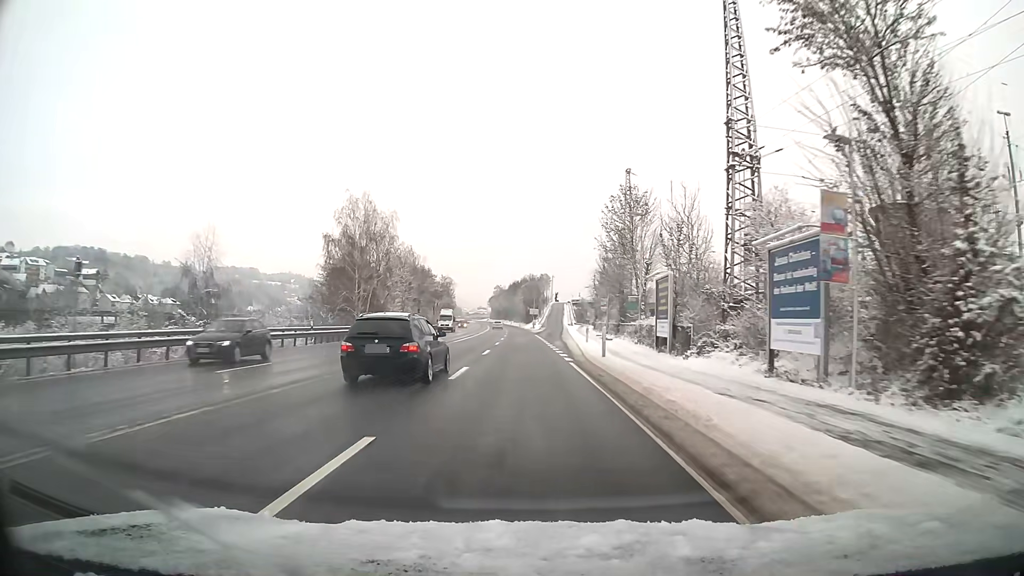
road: primary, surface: asphalt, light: Day
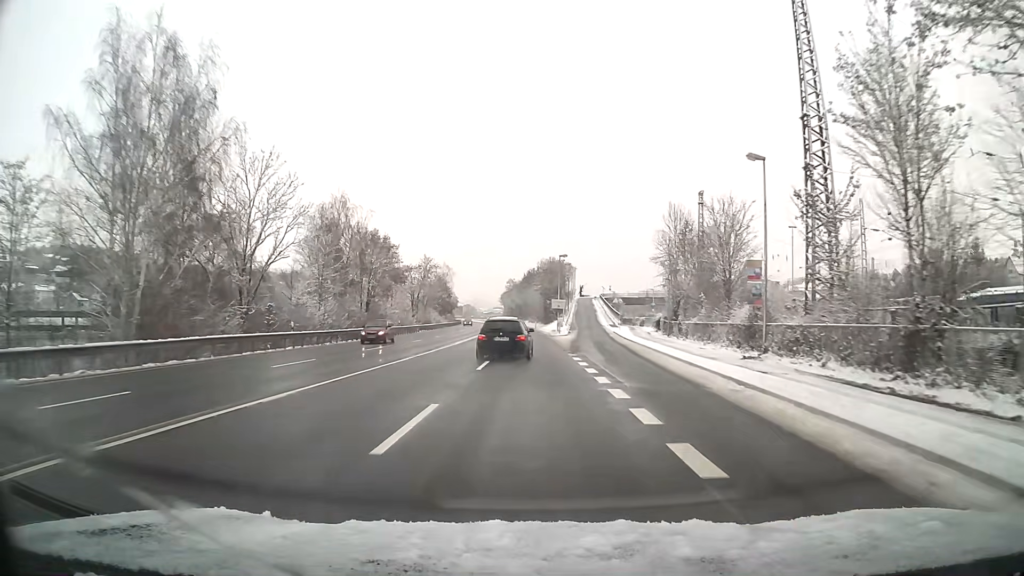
(-0.7, +45.3) m; -1°
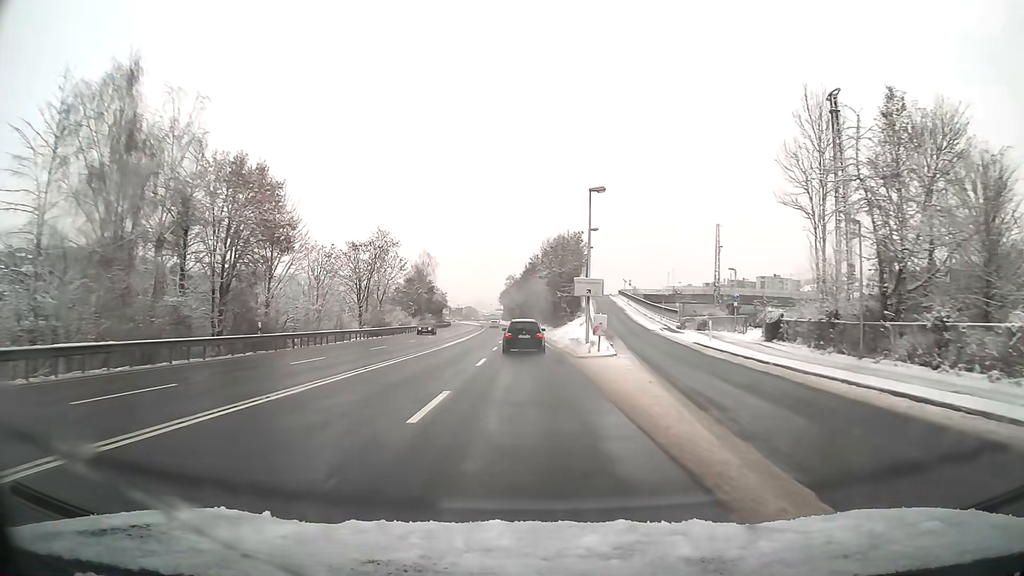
(-0.1, +34.0) m; -1°
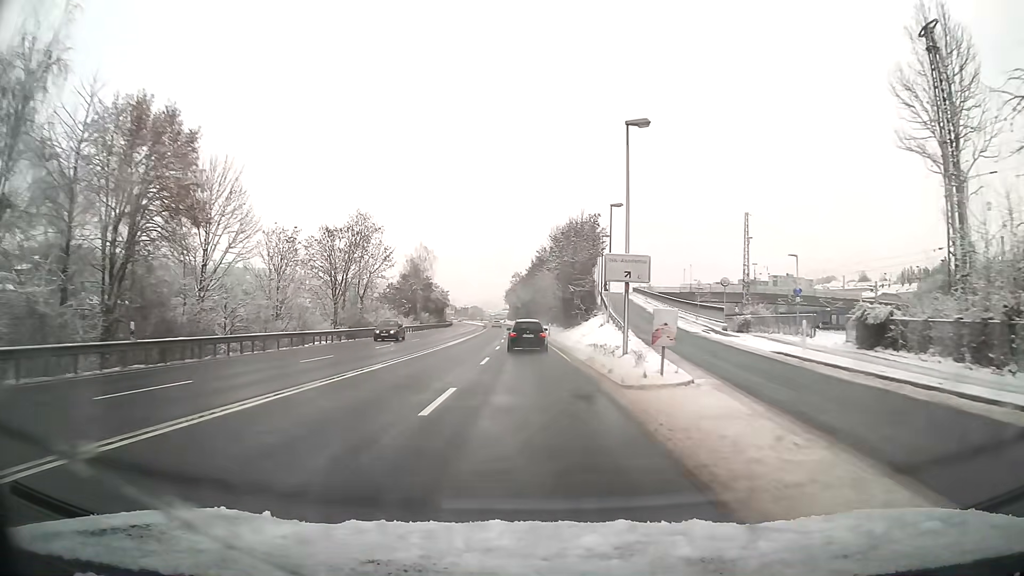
(-0.1, +11.4) m; -1°
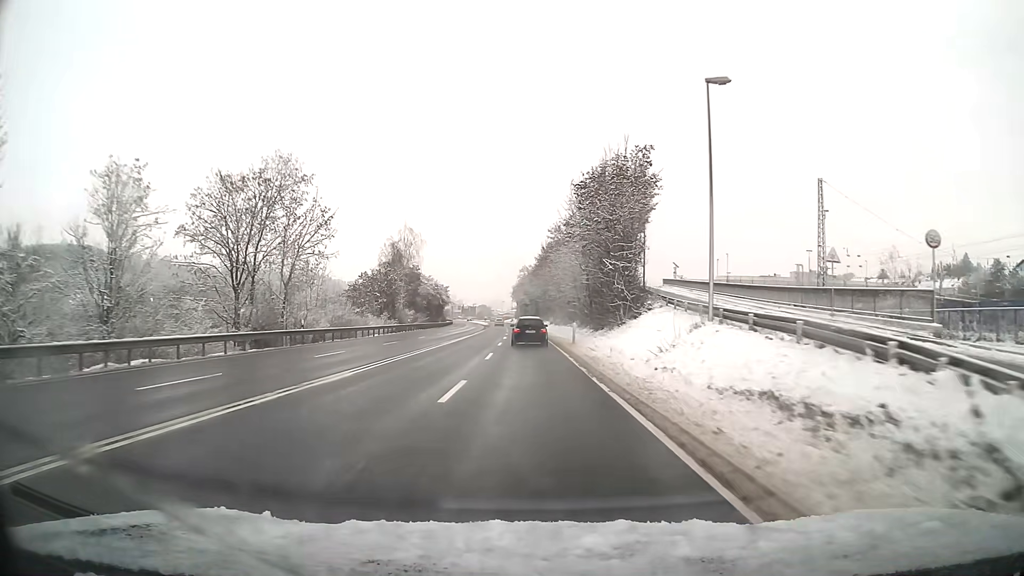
(-0.1, +22.8) m; -1°
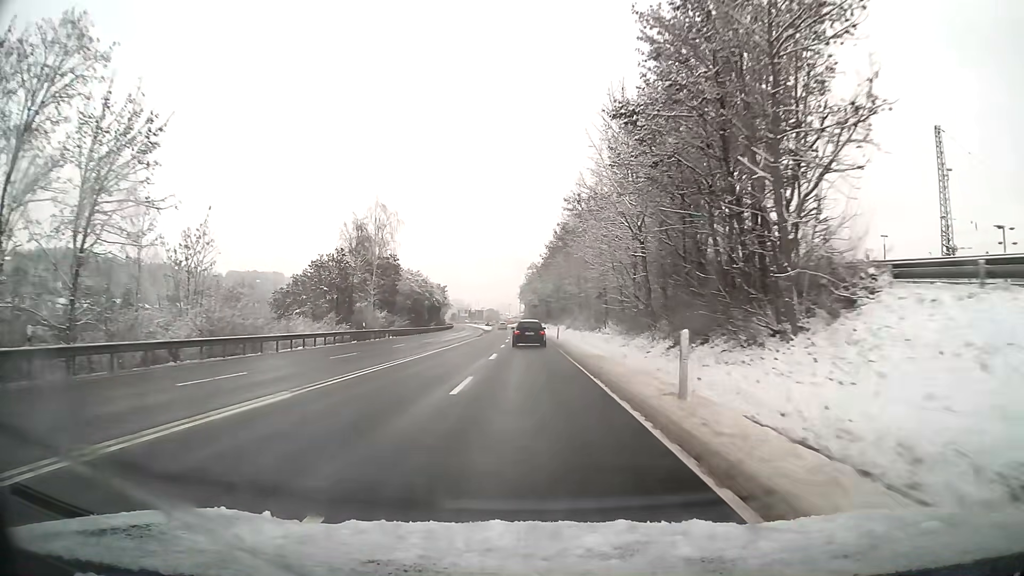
(-0.2, +22.8) m; -1°
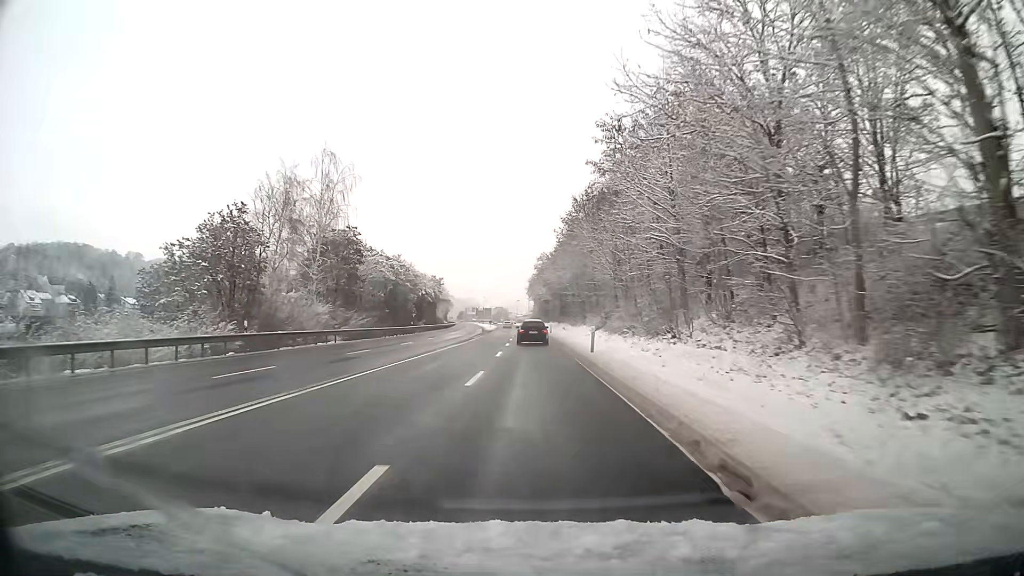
(-0.1, +22.7) m; -1°
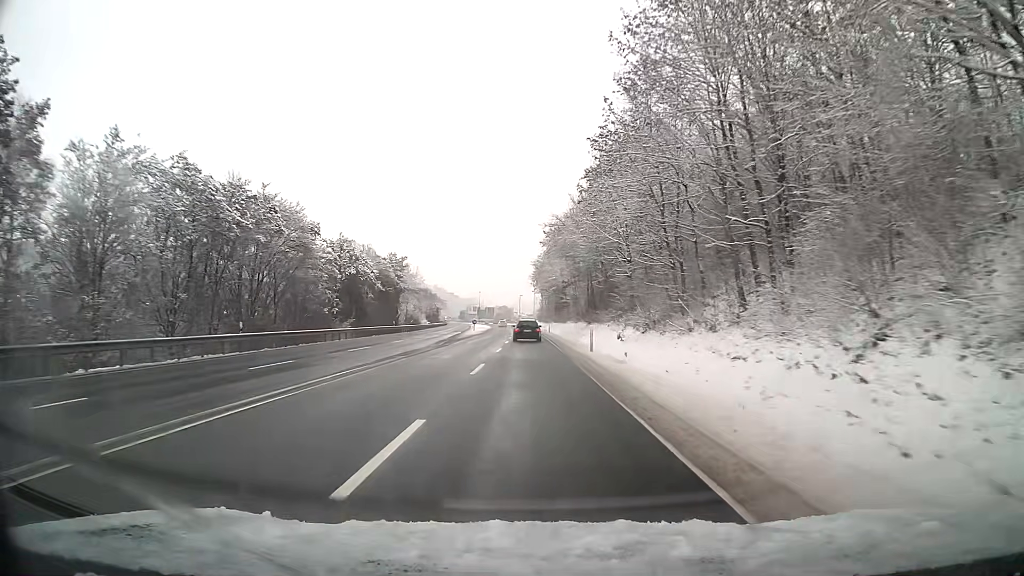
(-0.2, +45.2) m; -1°
